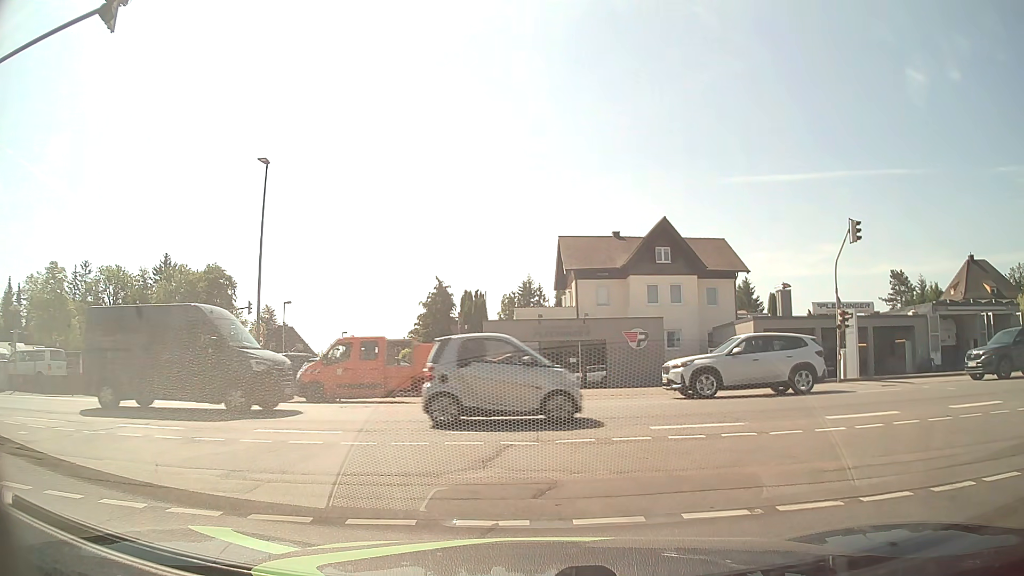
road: residential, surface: asphalt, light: Day
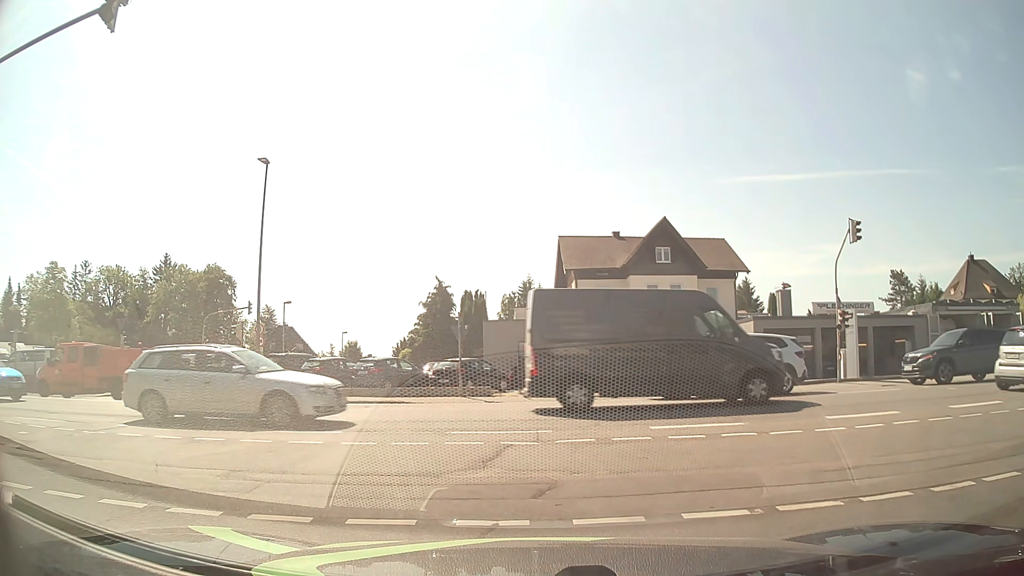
(0.0, 0.0) m; 0°
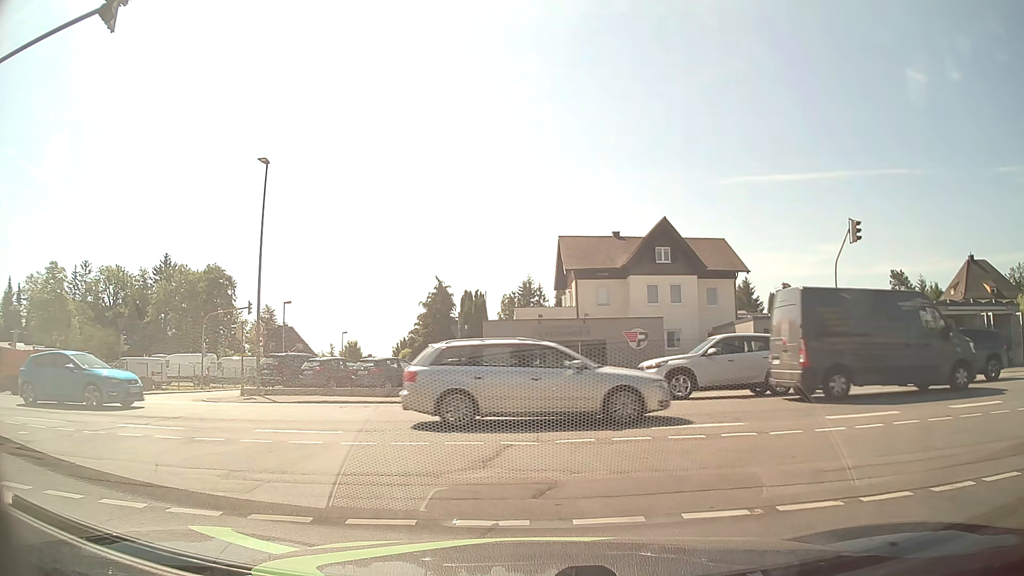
(0.0, 0.0) m; 0°
